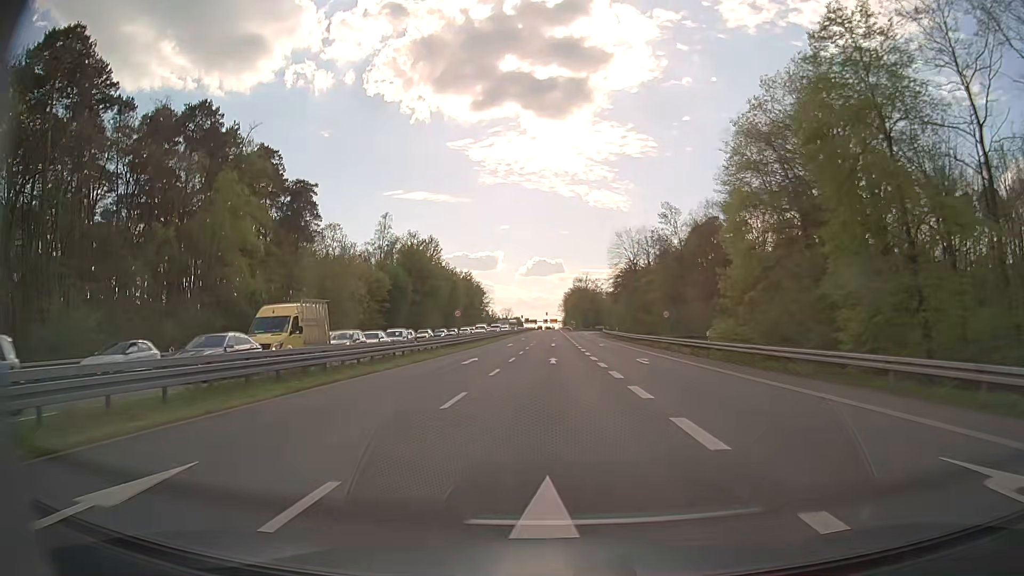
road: secondary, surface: asphalt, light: Day
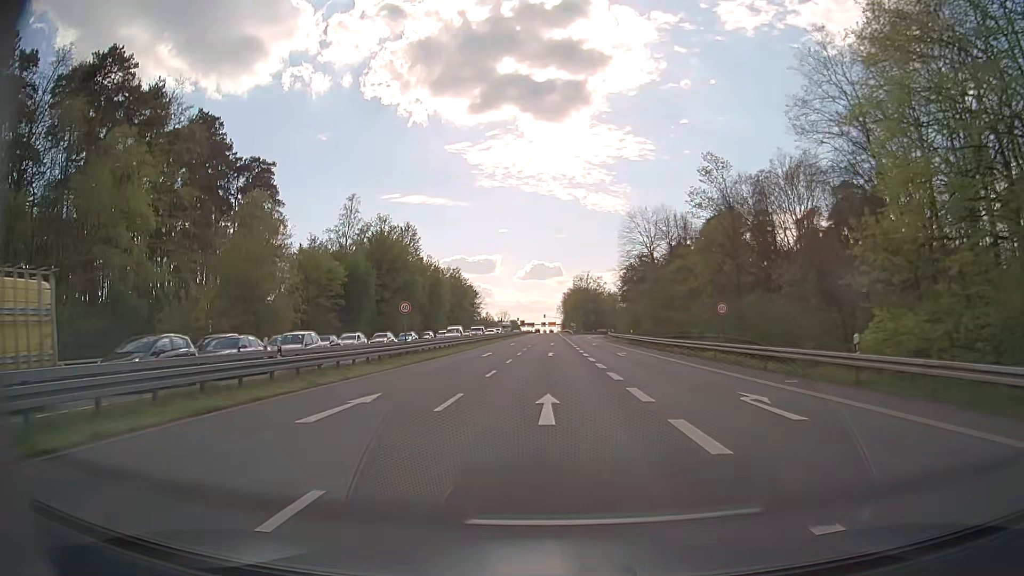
(0.0, +18.3) m; 0°
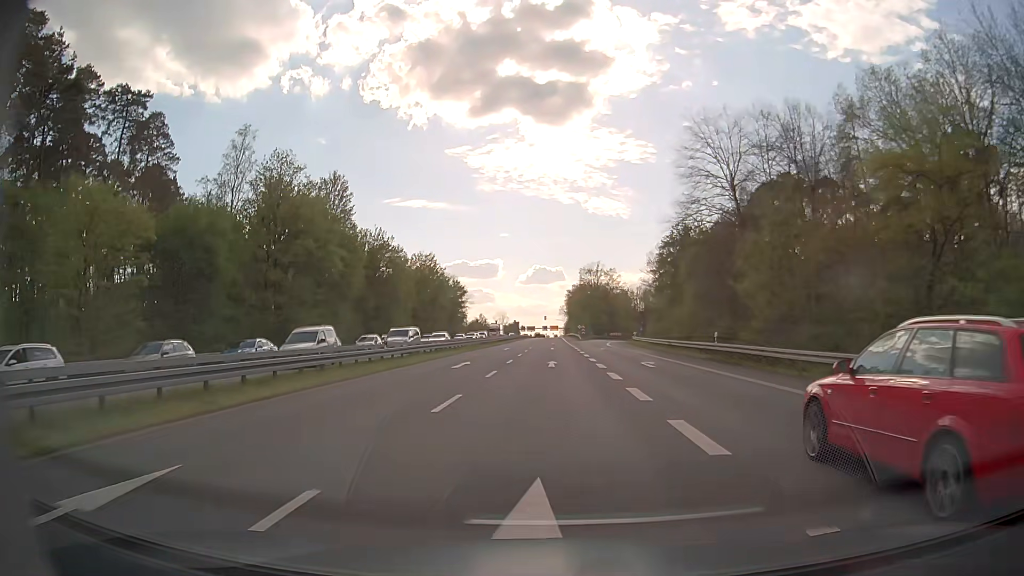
(+0.1, +35.9) m; 0°
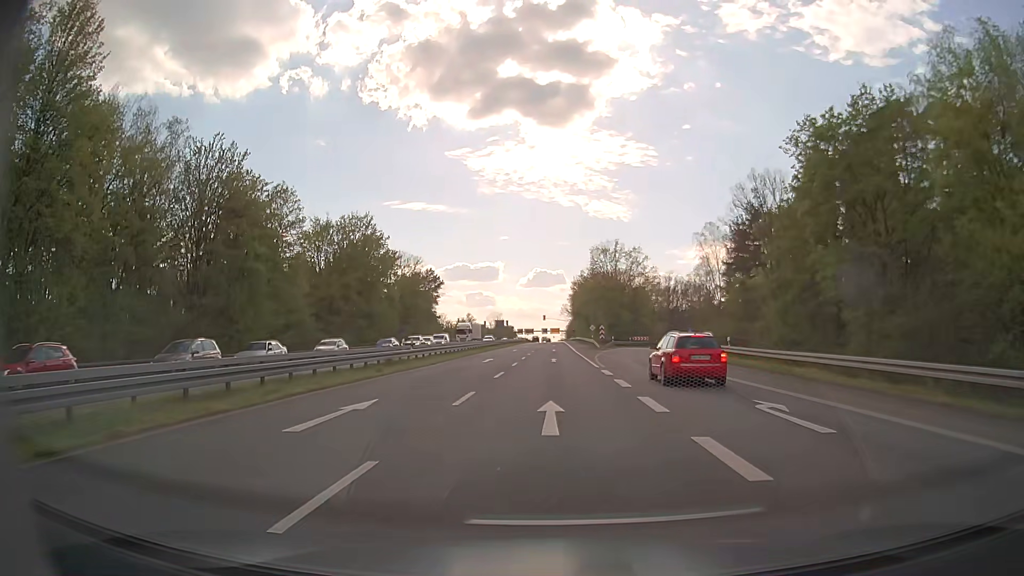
(+0.1, +43.2) m; +1°
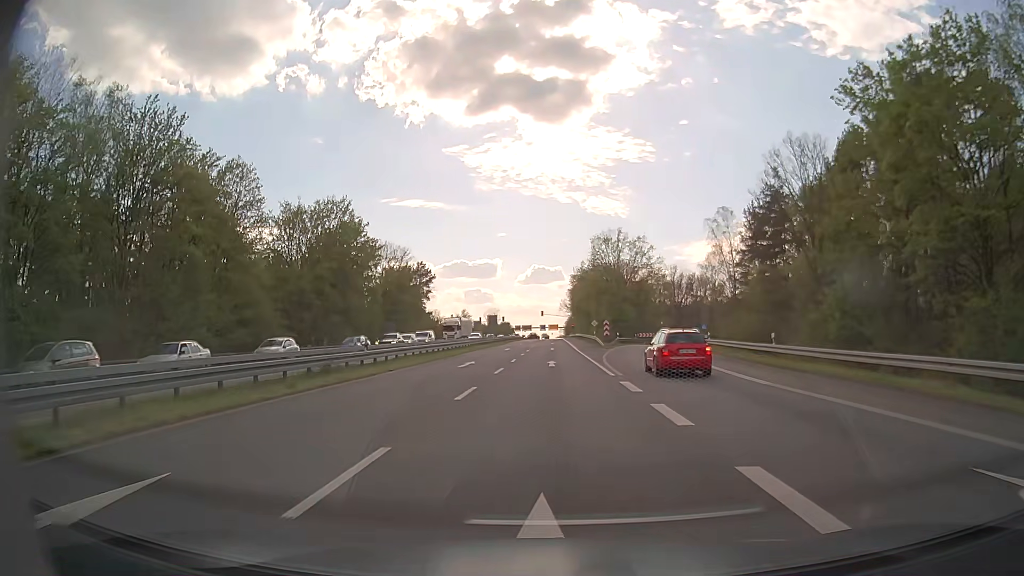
(0.0, +8.3) m; 0°
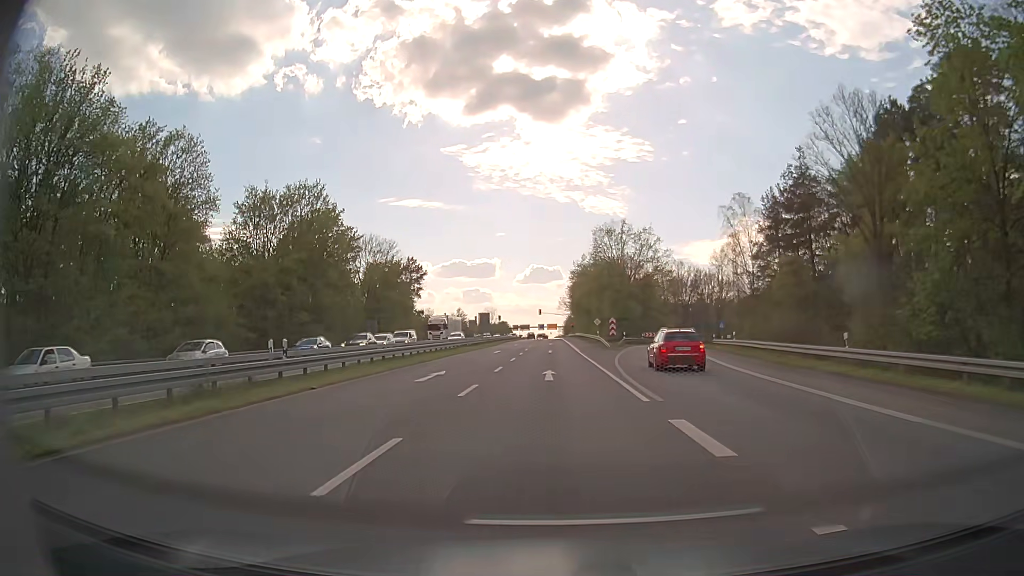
(0.0, +8.2) m; 0°
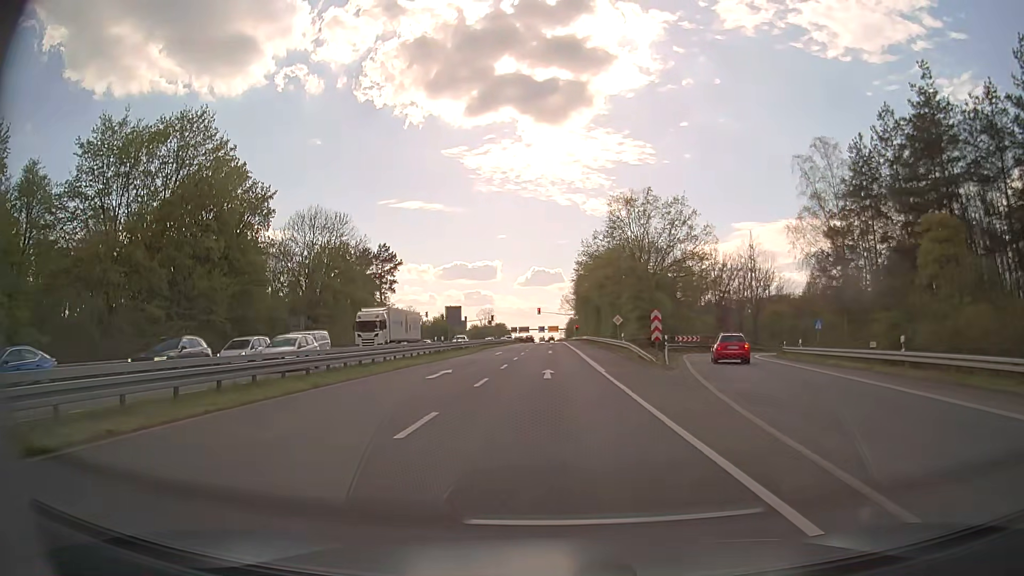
(+0.1, +23.7) m; 0°
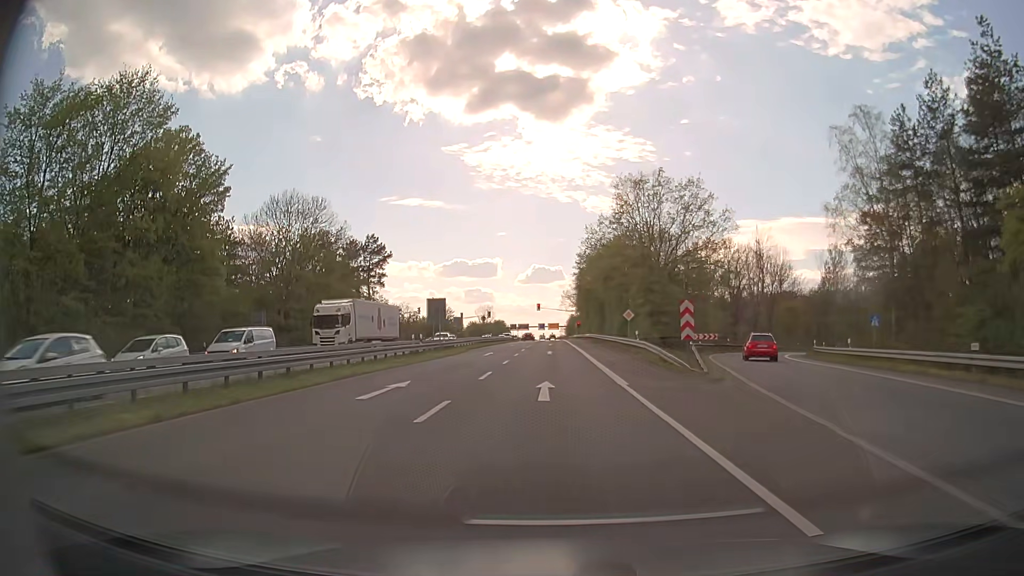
(0.0, +7.6) m; 0°
(0, +10) (0, +20) (0, +30) (0, +40) (0, +50) (0, +60) (0, +70) (0, +80) (0, +90) (0, +100) m
